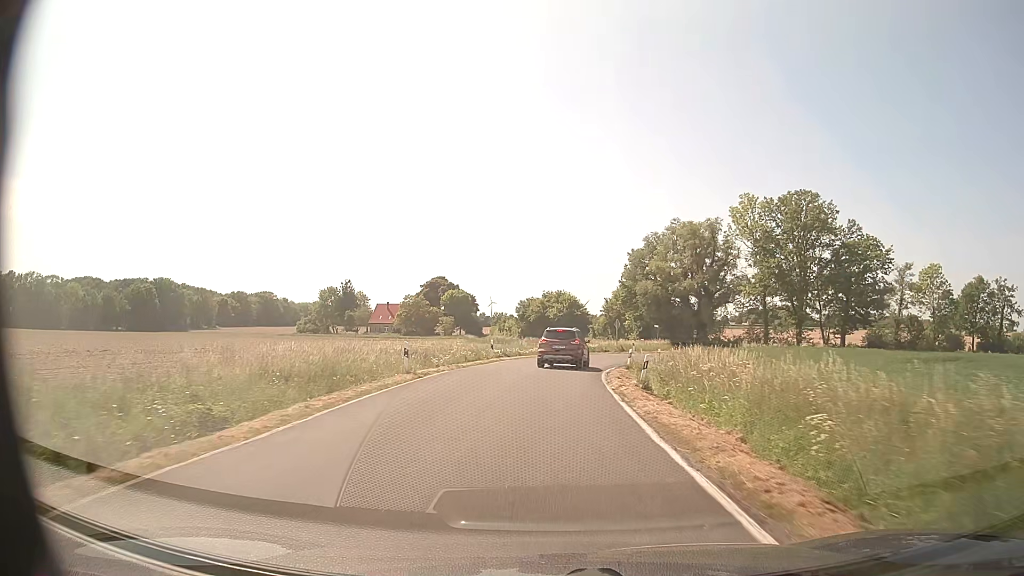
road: secondary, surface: asphalt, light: Day
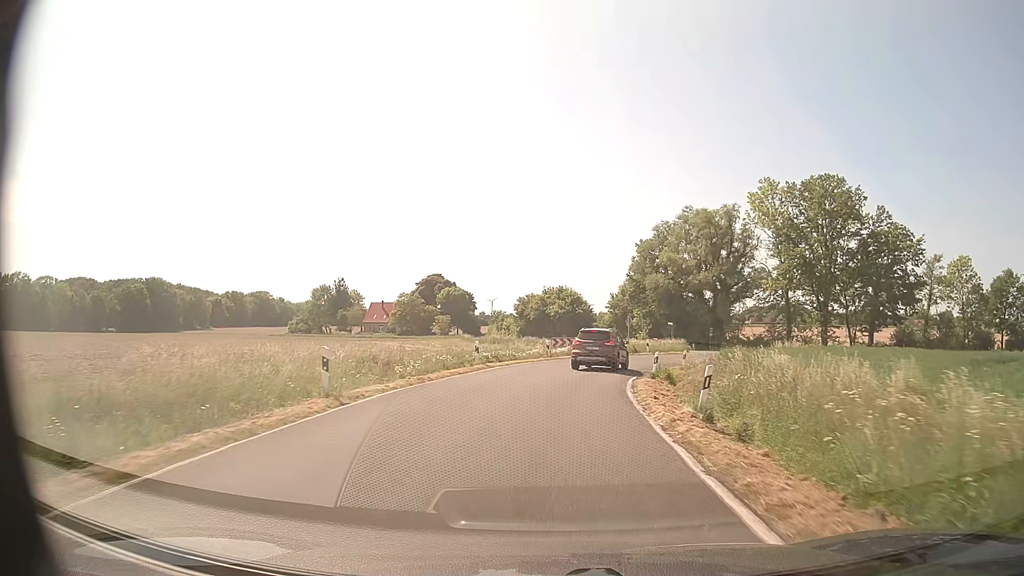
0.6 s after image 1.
(0.0, +7.7) m; 0°
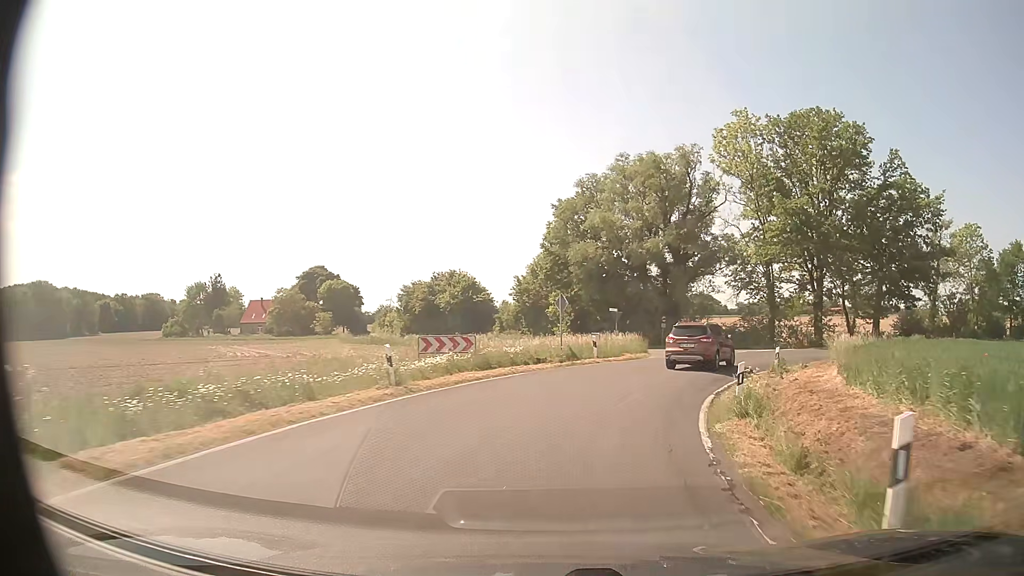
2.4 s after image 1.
(+1.0, +21.9) m; +8°
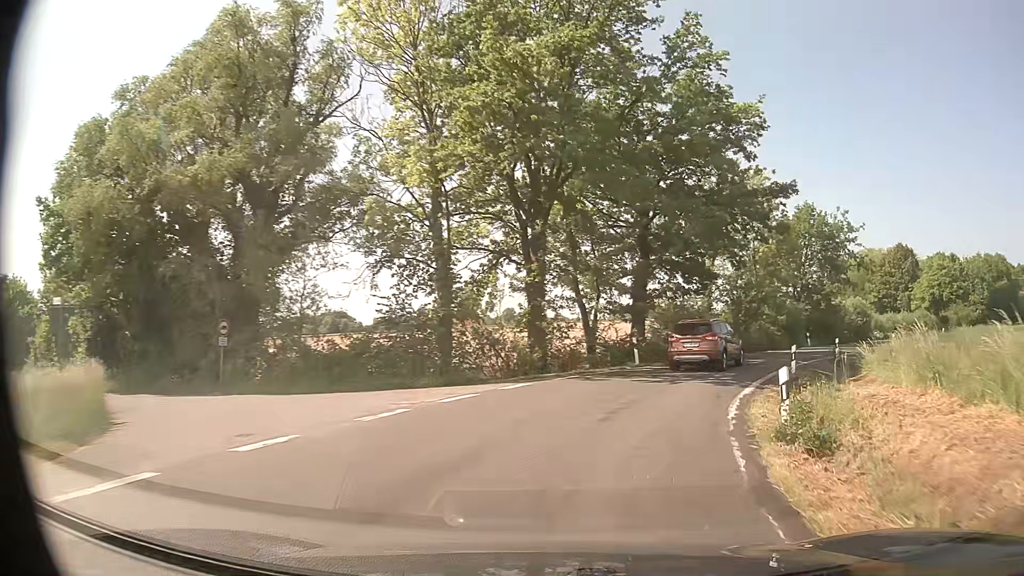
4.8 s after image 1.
(+6.7, +26.6) m; +30°
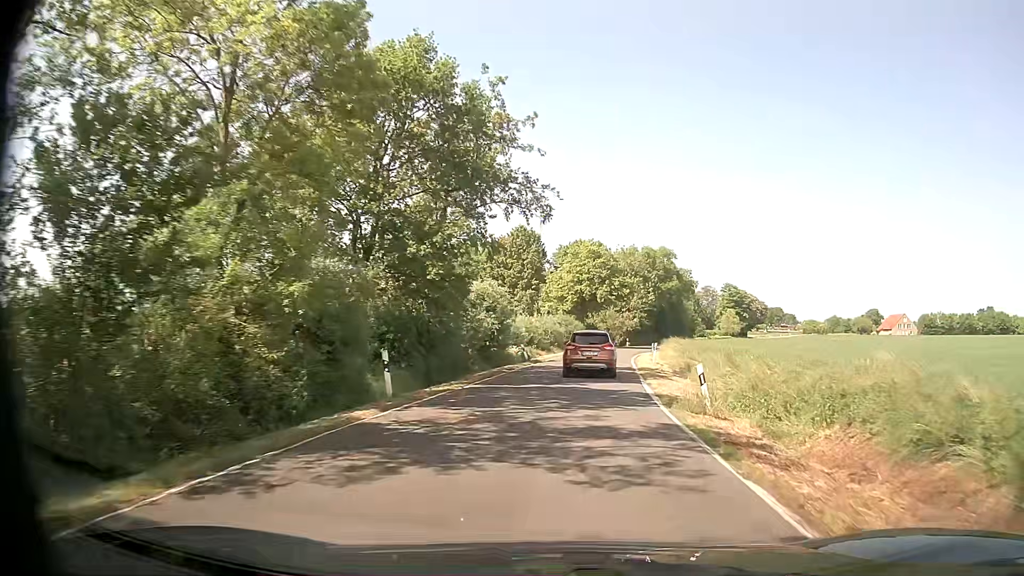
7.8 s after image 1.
(+12.7, +33.3) m; +37°
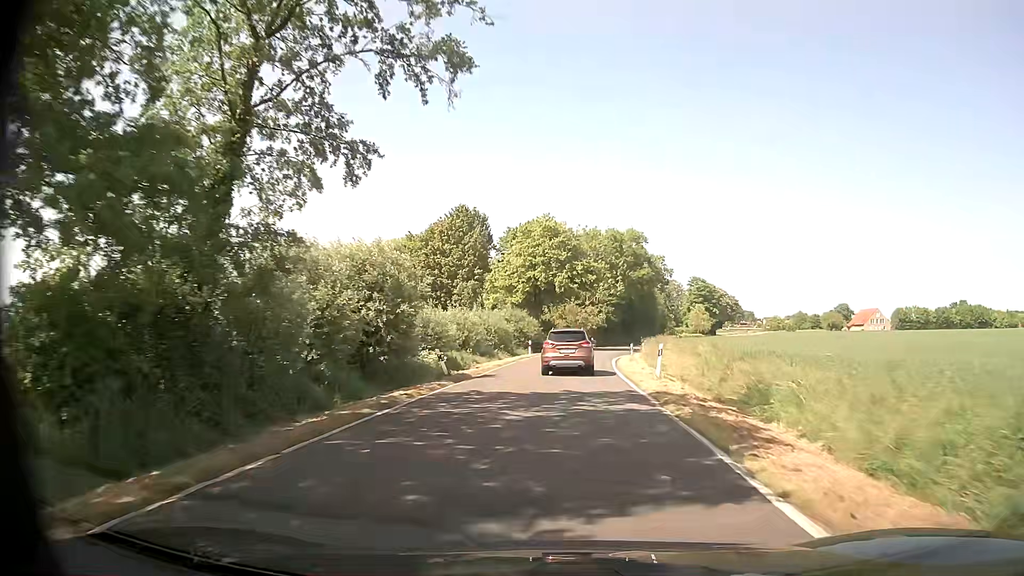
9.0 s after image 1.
(+0.6, +16.0) m; +3°
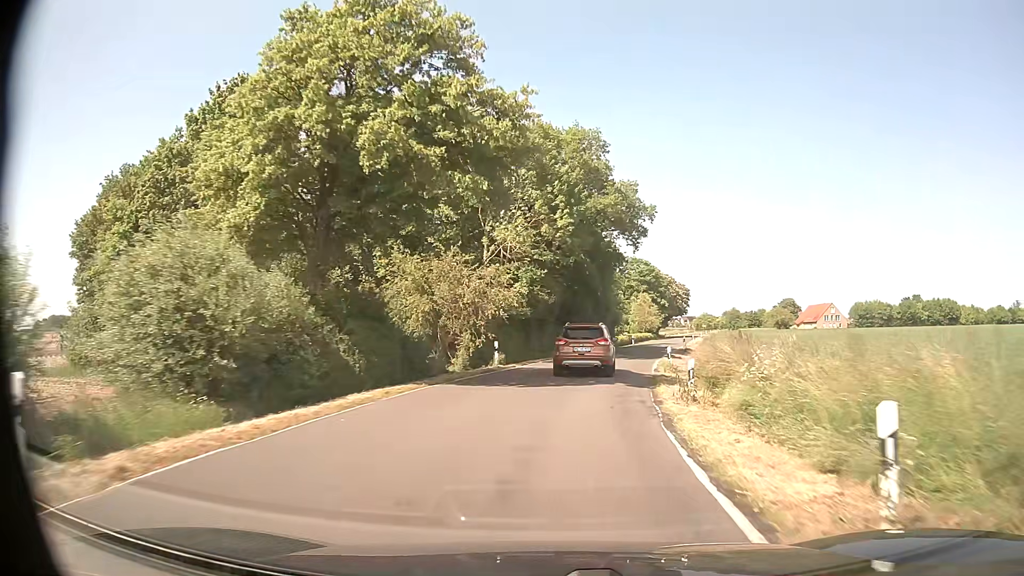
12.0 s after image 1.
(+2.9, +42.6) m; +8°
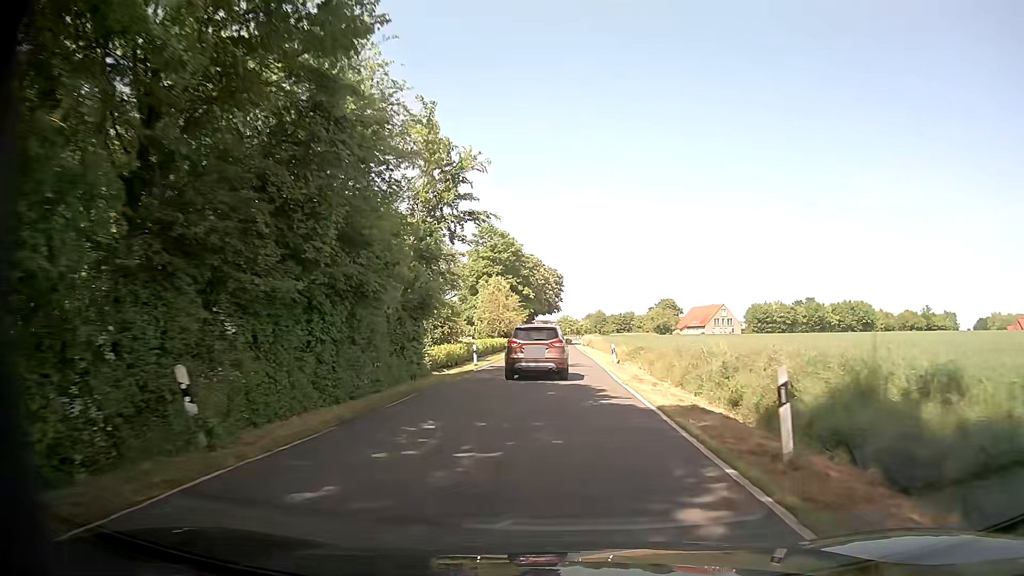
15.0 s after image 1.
(+5.3, +41.2) m; +13°
(0, +10) (0, +20) (0, +30) (+1, +40) (+1, +50) (+1, +60) (+1, +70) (+2, +80) (+2, +90) (+2, +100) m
